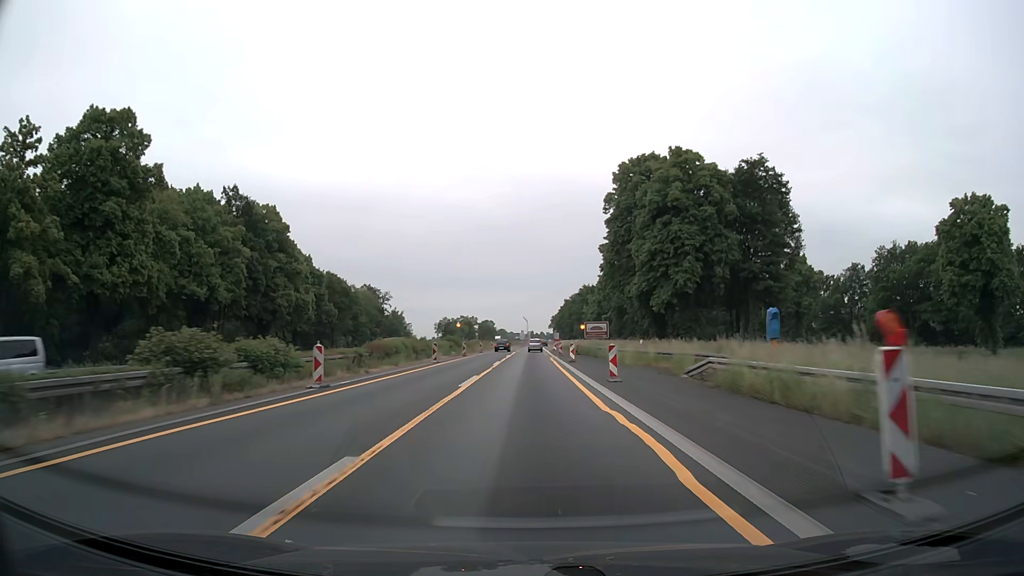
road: motorway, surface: asphalt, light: Day
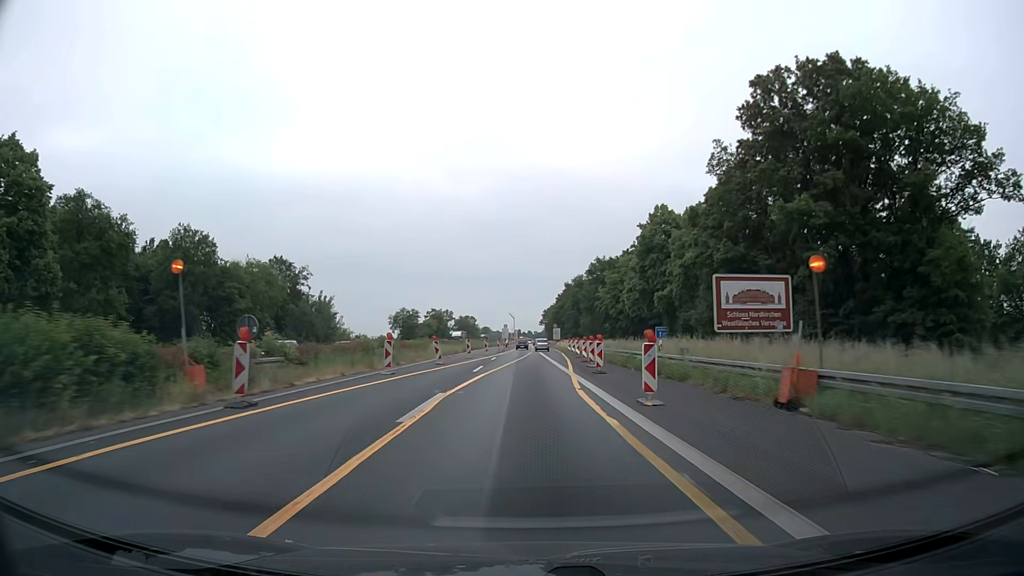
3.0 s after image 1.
(0.0, +62.7) m; +1°
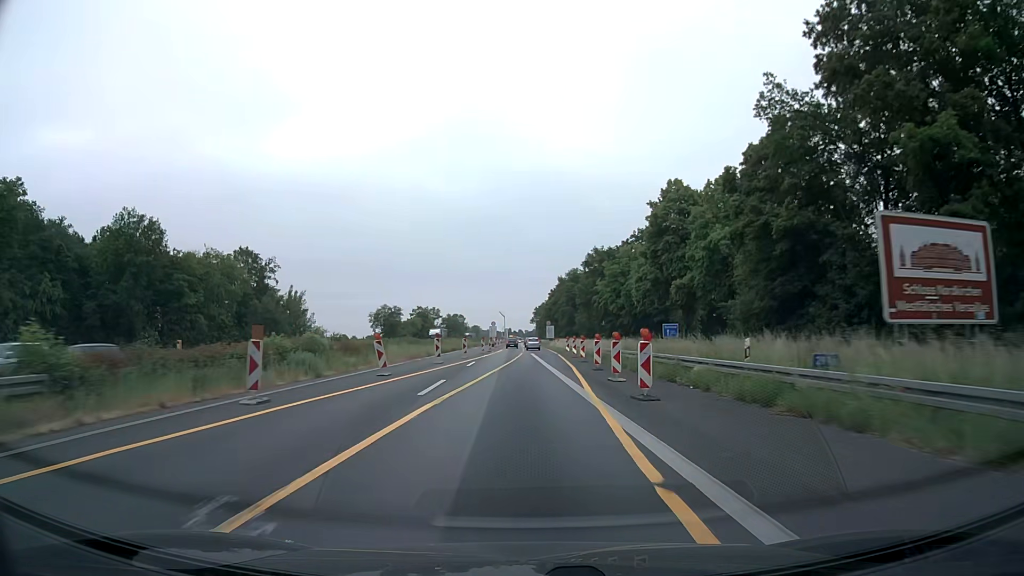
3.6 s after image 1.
(0.0, +12.5) m; 0°
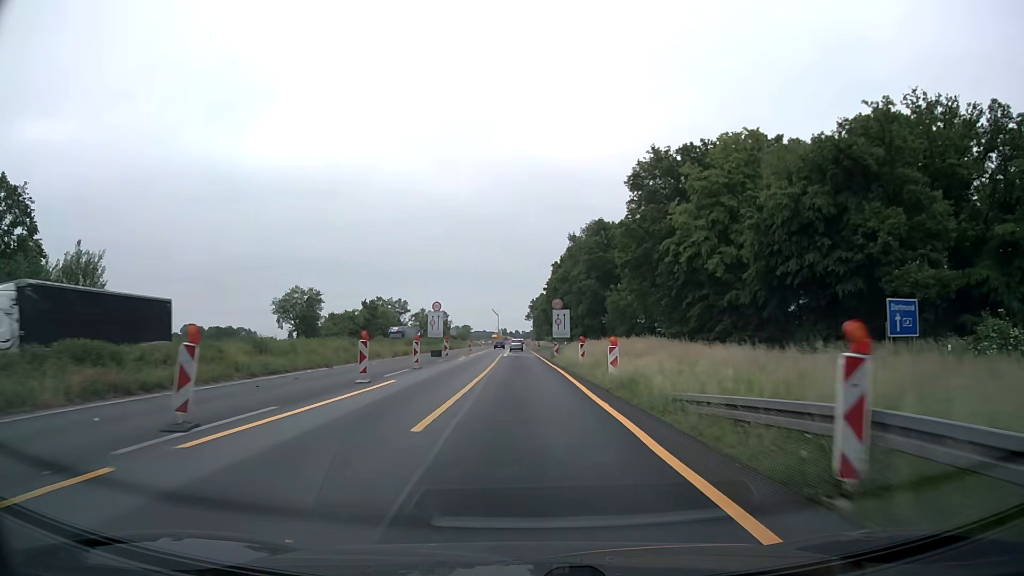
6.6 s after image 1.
(+1.2, +62.8) m; 0°
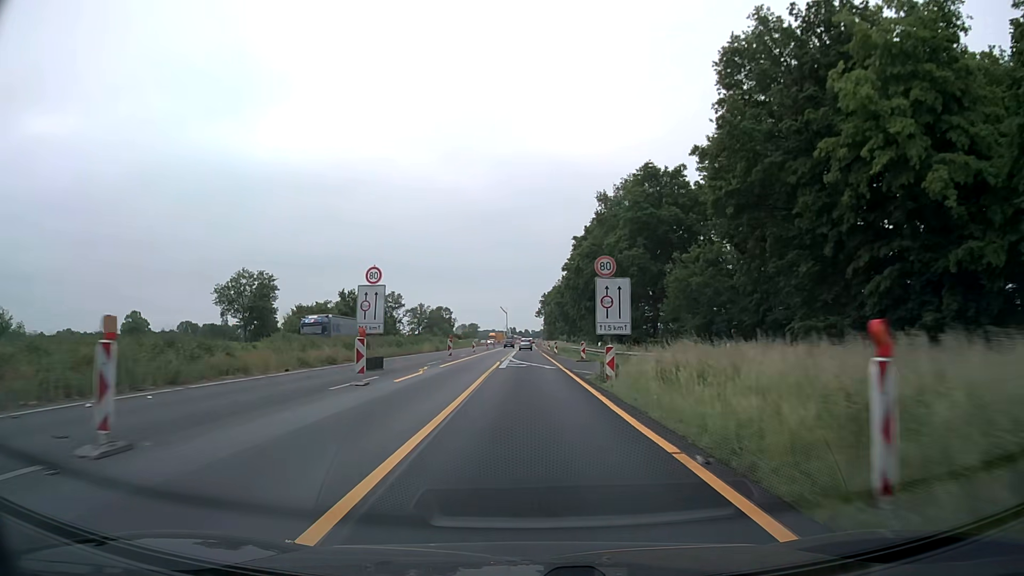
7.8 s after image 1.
(-0.2, +25.1) m; -1°
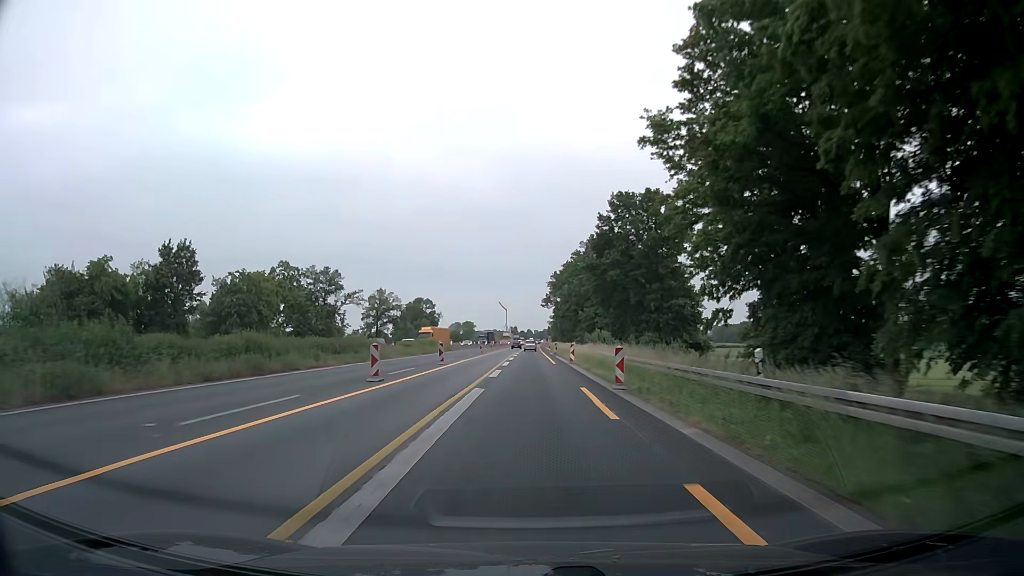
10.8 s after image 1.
(0.0, +62.8) m; 0°
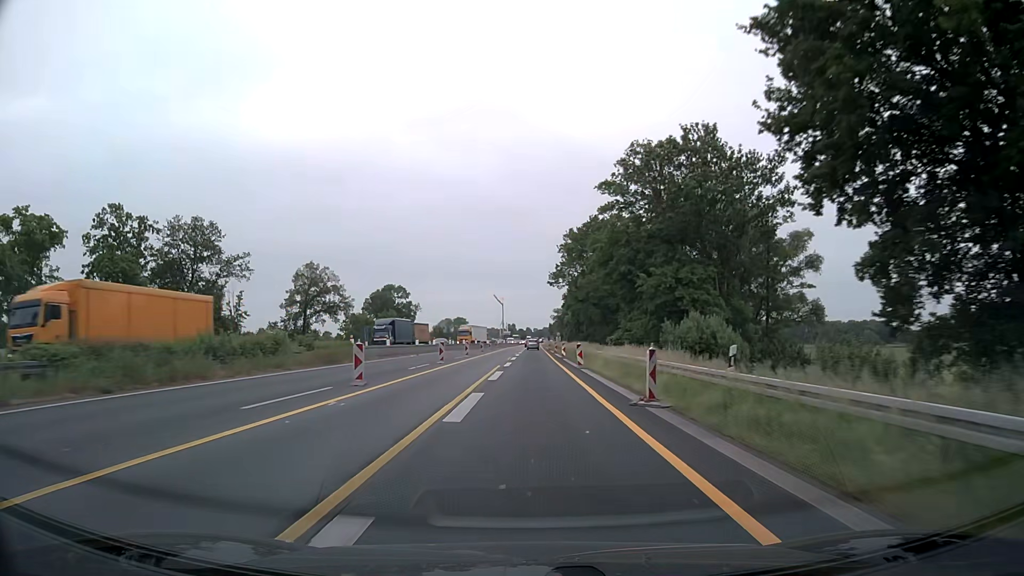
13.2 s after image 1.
(+0.1, +50.2) m; 0°
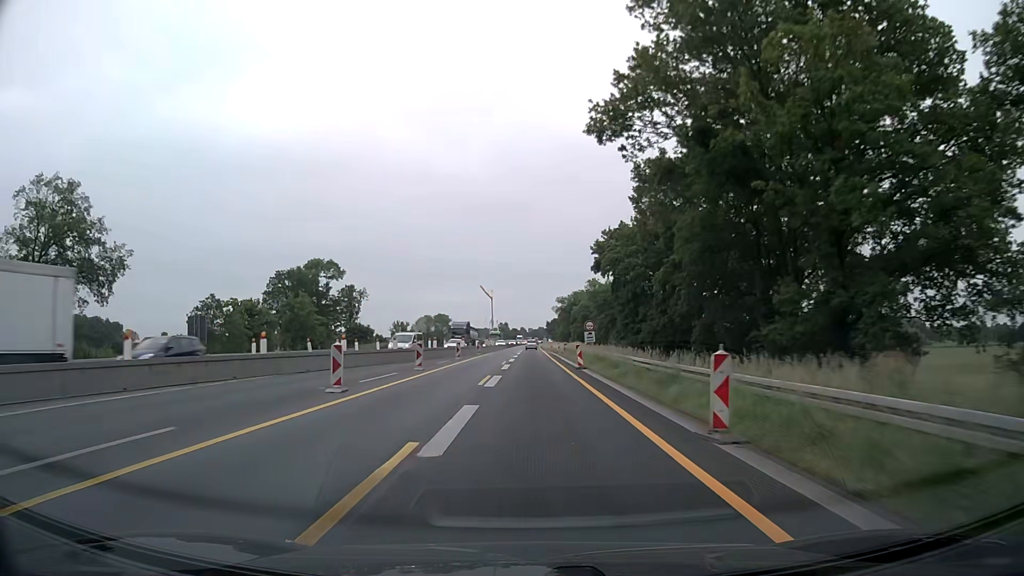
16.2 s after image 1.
(+0.3, +62.7) m; +1°
(0, +10) (0, +20) (0, +30) (0, +40) (0, +50) (0, +60) (0, +70) (0, +80) (0, +90) (0, +100) m
